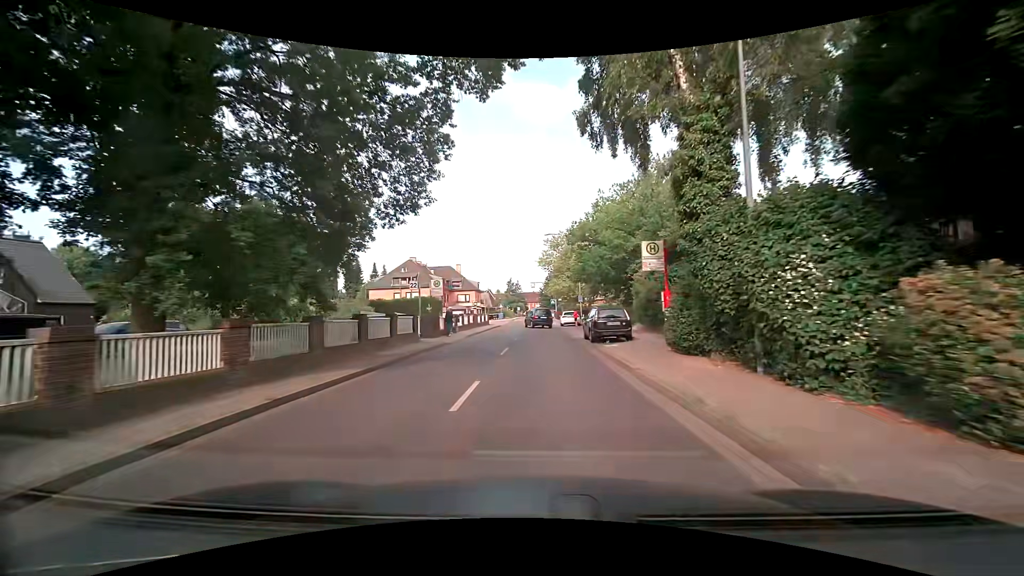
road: residential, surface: asphalt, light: Day
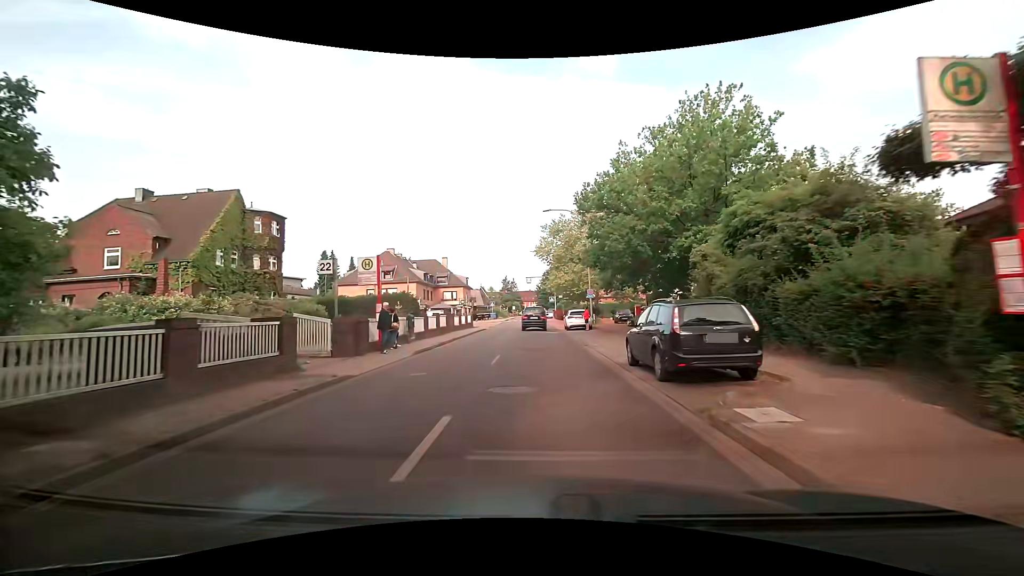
(+0.2, +12.2) m; +1°
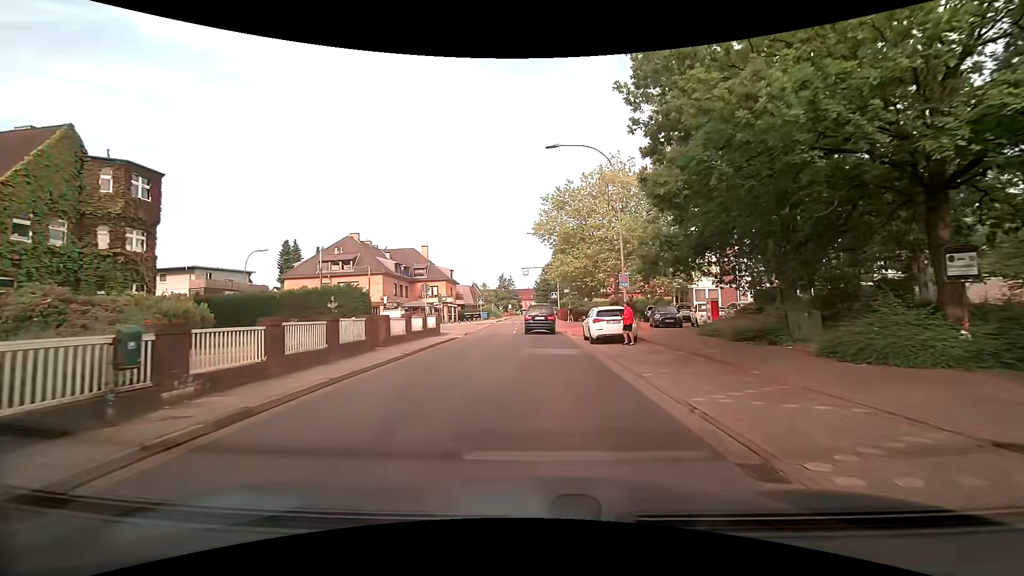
(0.0, +15.5) m; -1°
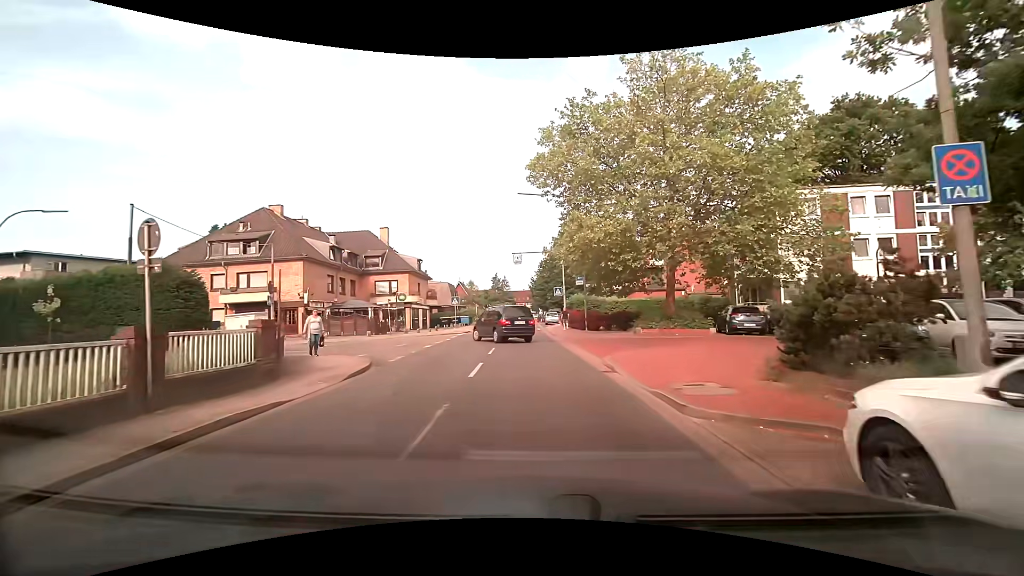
(+0.3, +19.2) m; +1°
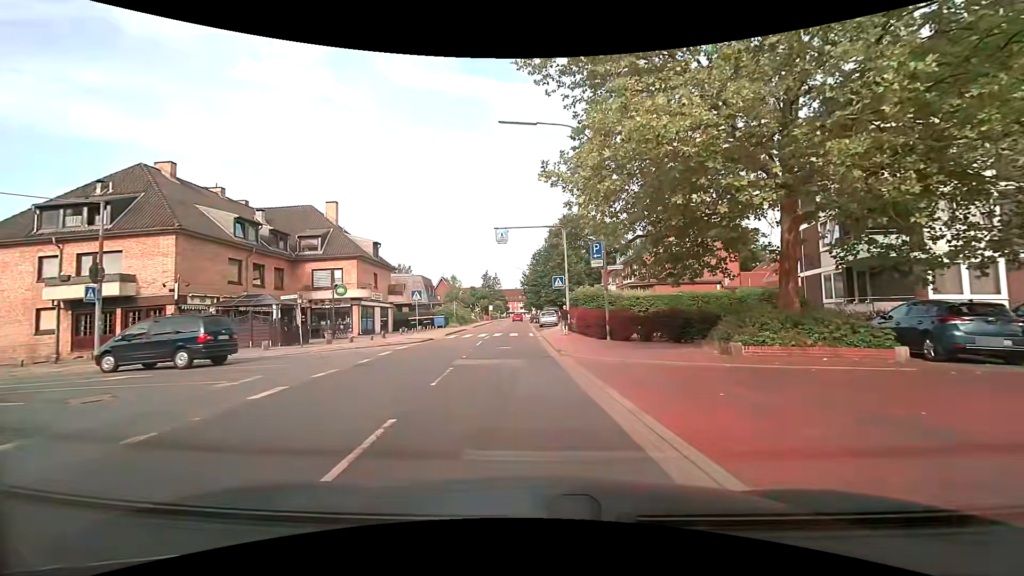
(+0.2, +13.1) m; +2°
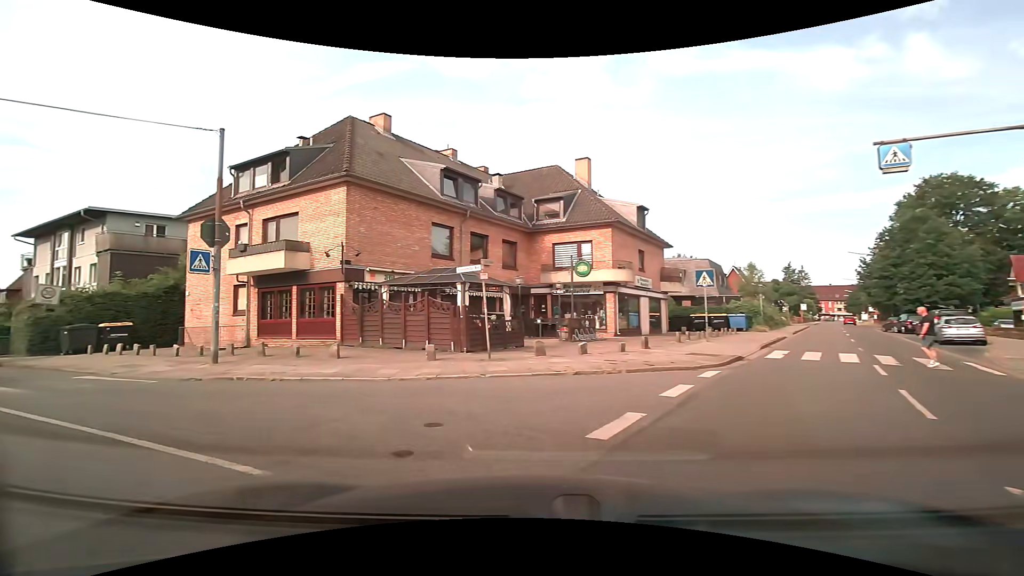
(-2.3, +13.0) m; -31°
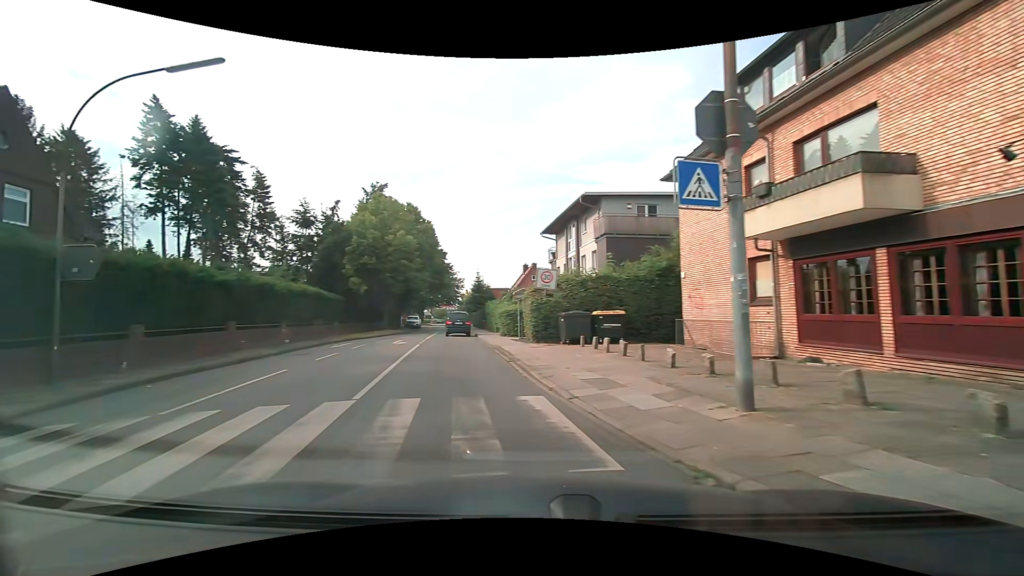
(-4.2, +8.8) m; -52°
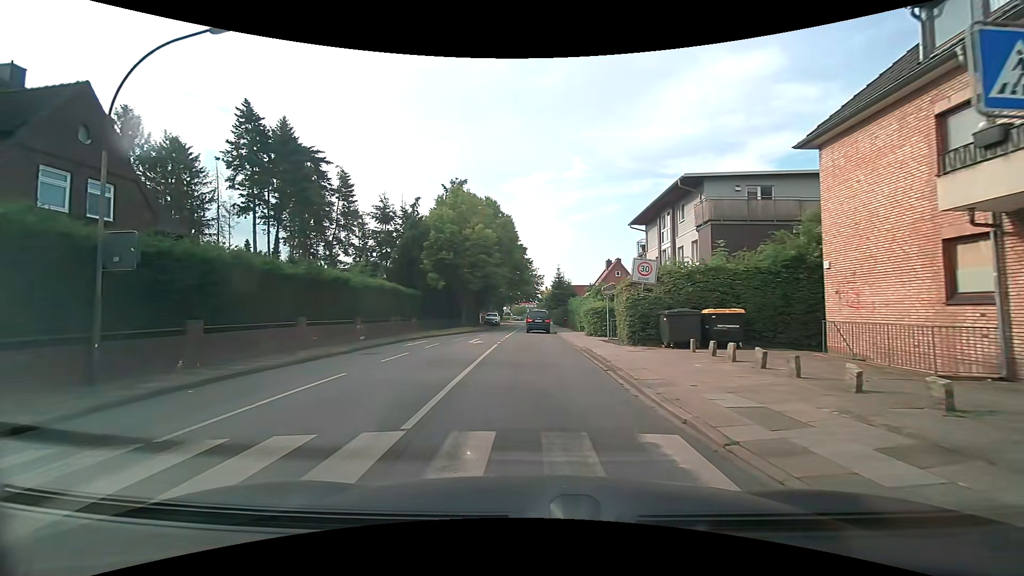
(-0.3, +2.6) m; -10°
(0, +10) (0, +20) (0, +30) (0, +40) (0, +50) (0, +60) (0, +70) (0, +80) (-1, +90) (-1, +100) m
